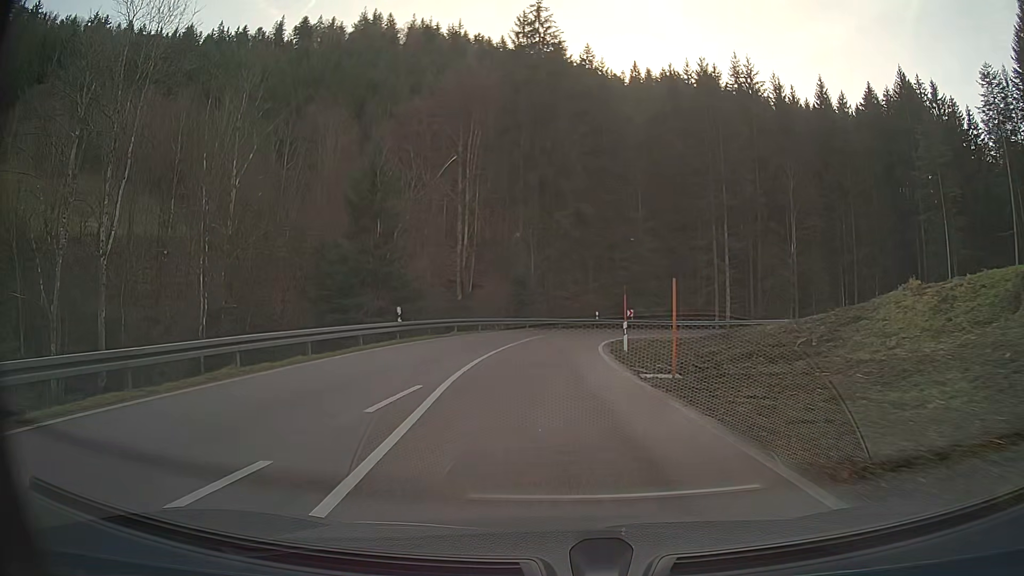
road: secondary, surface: asphalt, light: Day
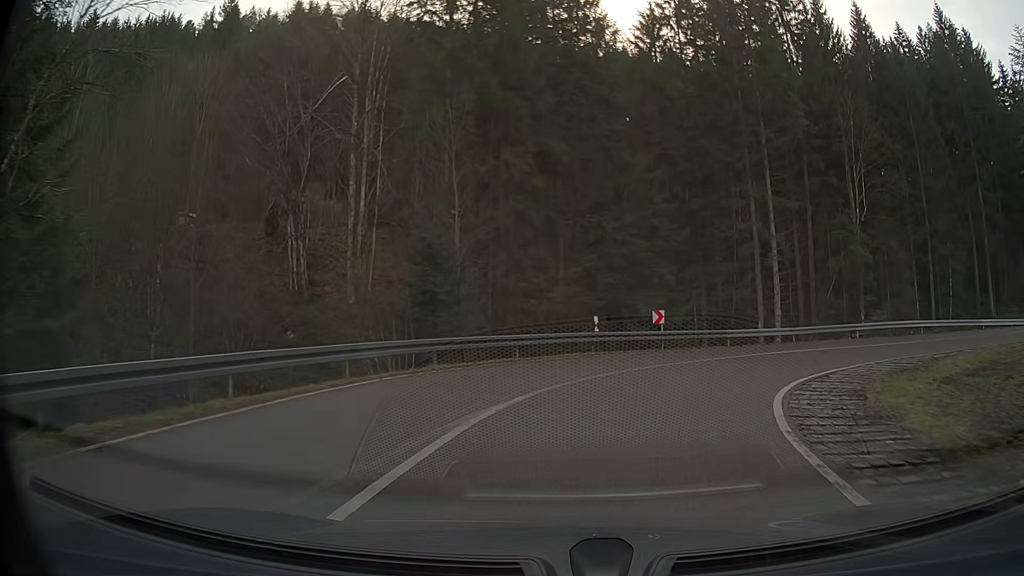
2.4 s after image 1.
(+0.4, +27.2) m; +7°
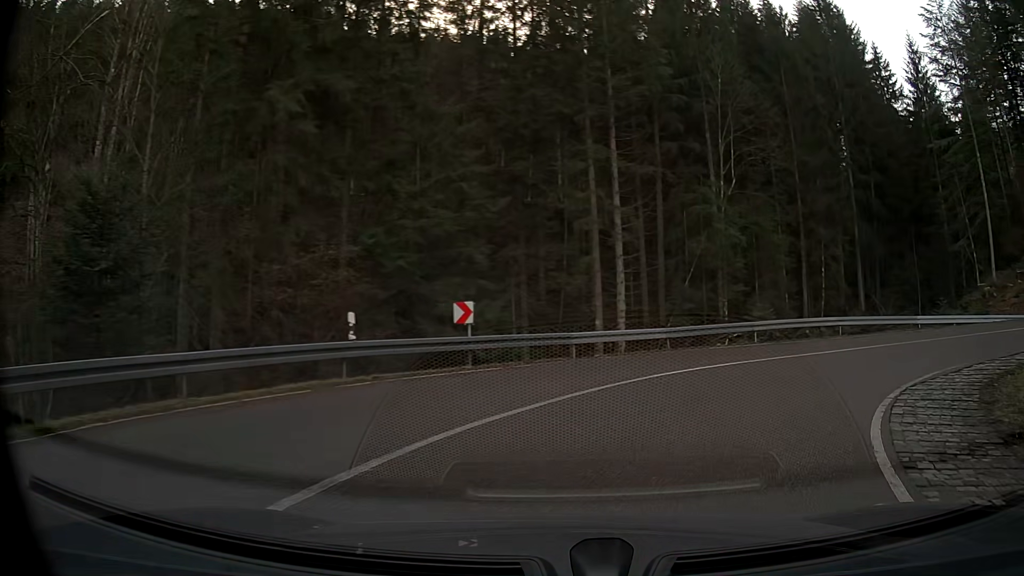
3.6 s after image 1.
(+1.5, +10.4) m; +18°
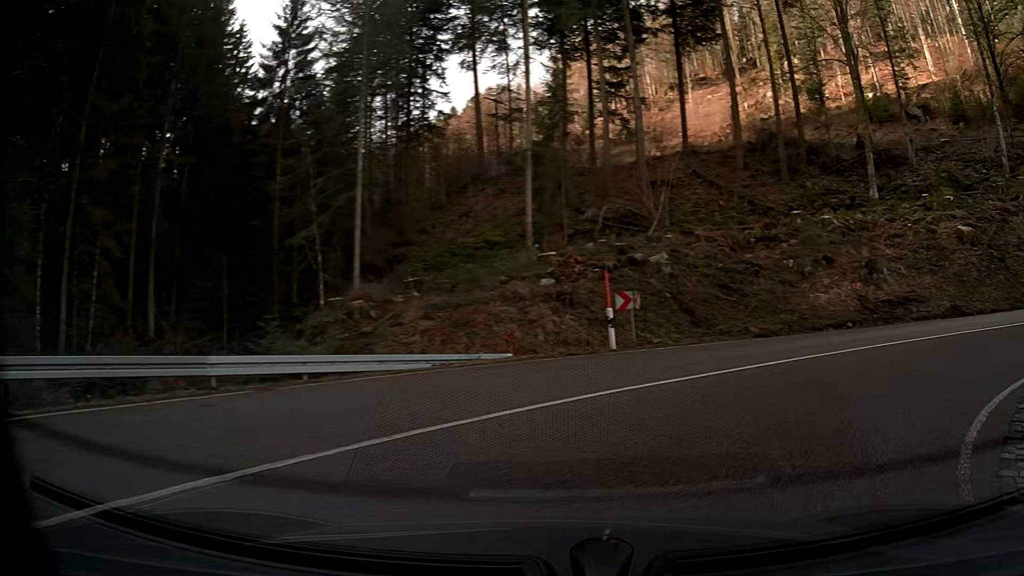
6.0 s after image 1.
(+8.5, +15.6) m; +62°
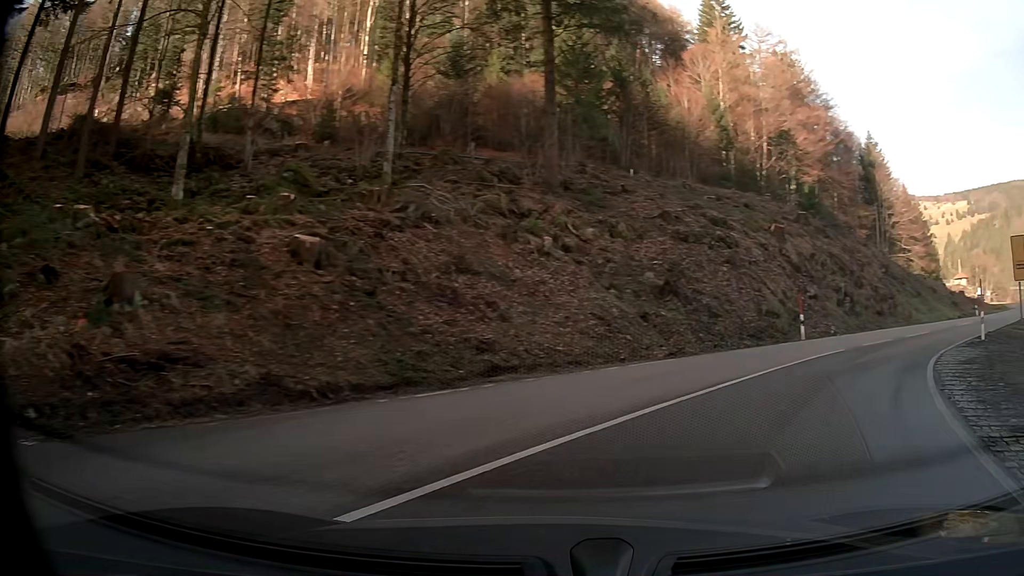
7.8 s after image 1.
(+6.5, +11.7) m; +57°
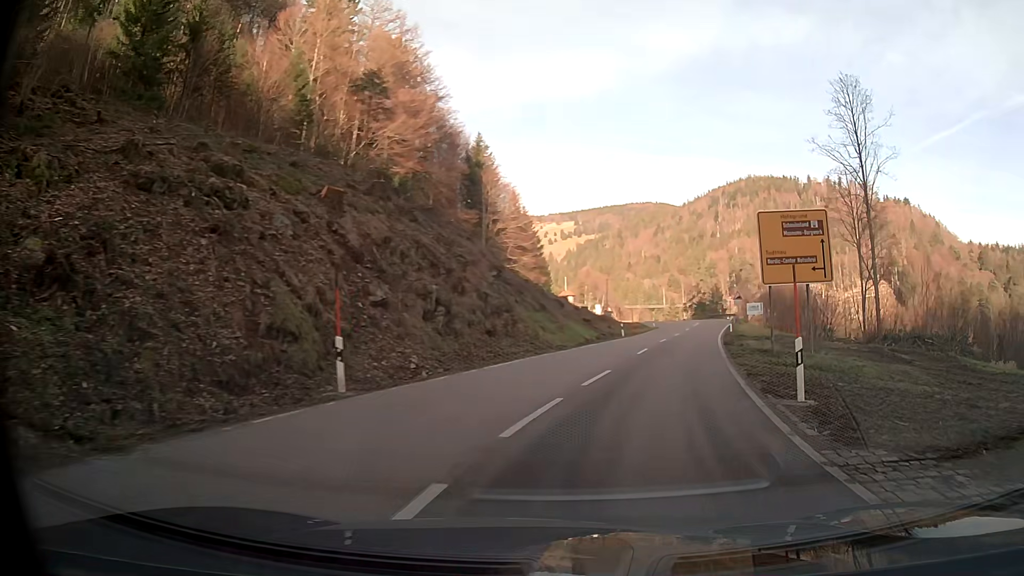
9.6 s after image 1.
(+5.7, +15.2) m; +34°
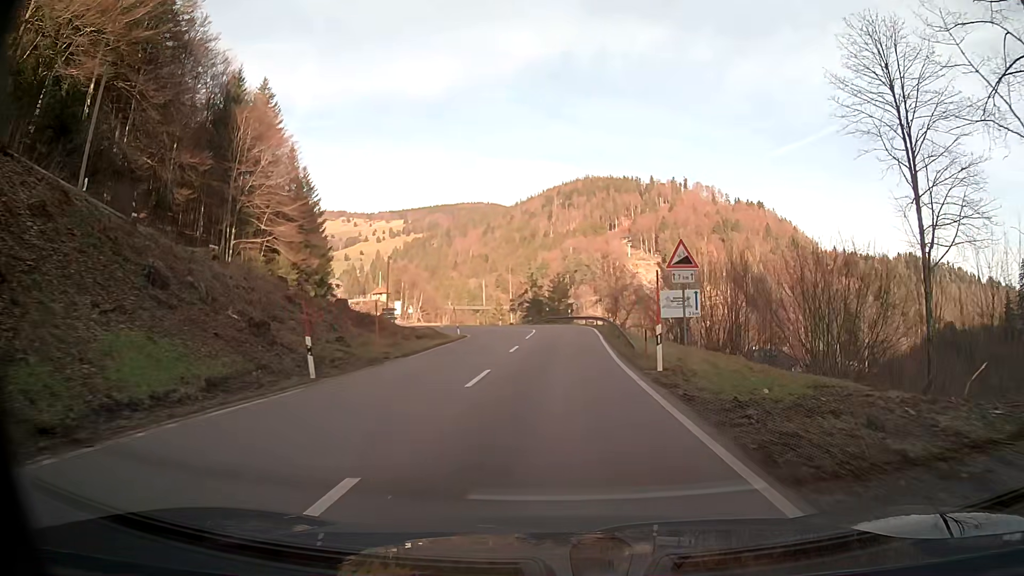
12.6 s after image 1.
(+4.5, +35.9) m; +11°
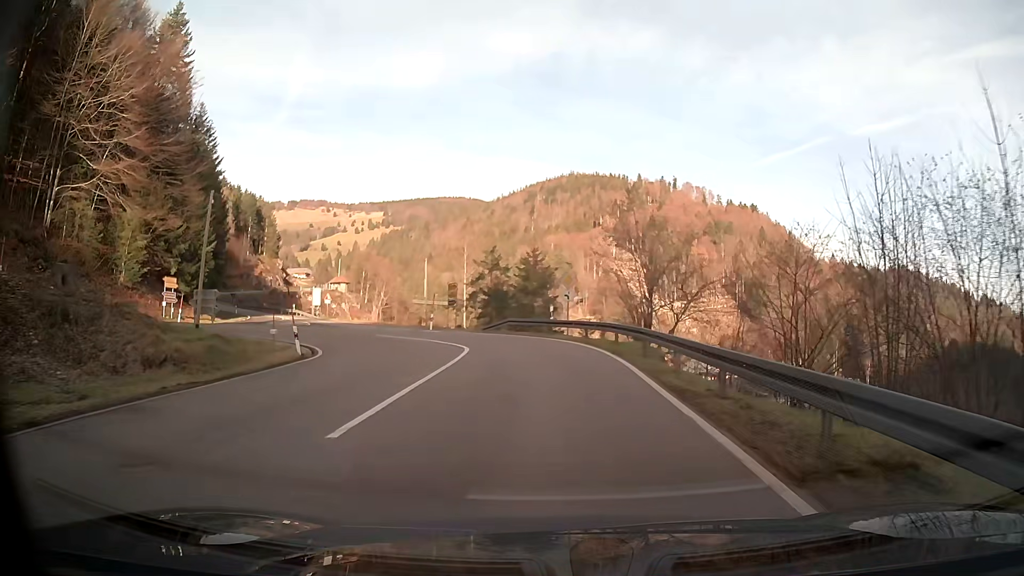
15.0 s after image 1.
(+0.5, +30.1) m; +1°
(0, +10) (-1, +20) (-4, +29) (-12, +35) (-22, +35) (-28, +27) (-29, +18) (-28, +8) (-27, -2) (-27, -12) m
